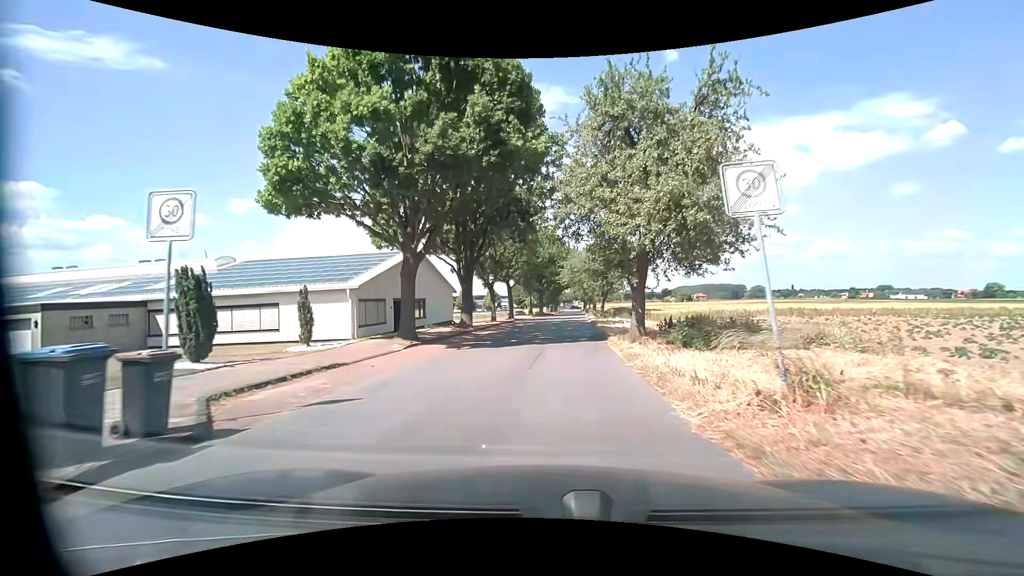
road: unclassified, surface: asphalt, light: Day
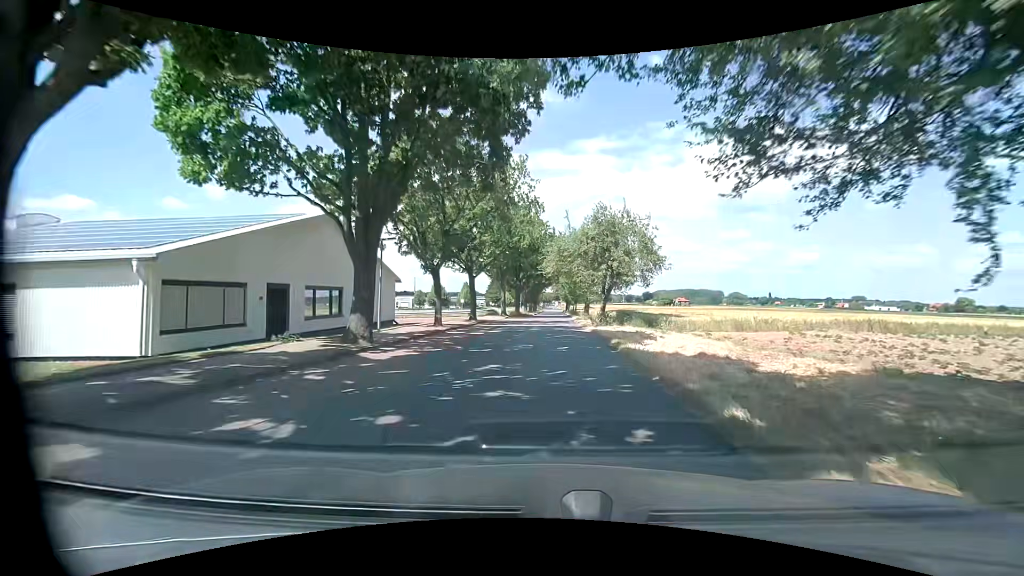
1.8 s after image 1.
(+0.3, +15.3) m; +2°
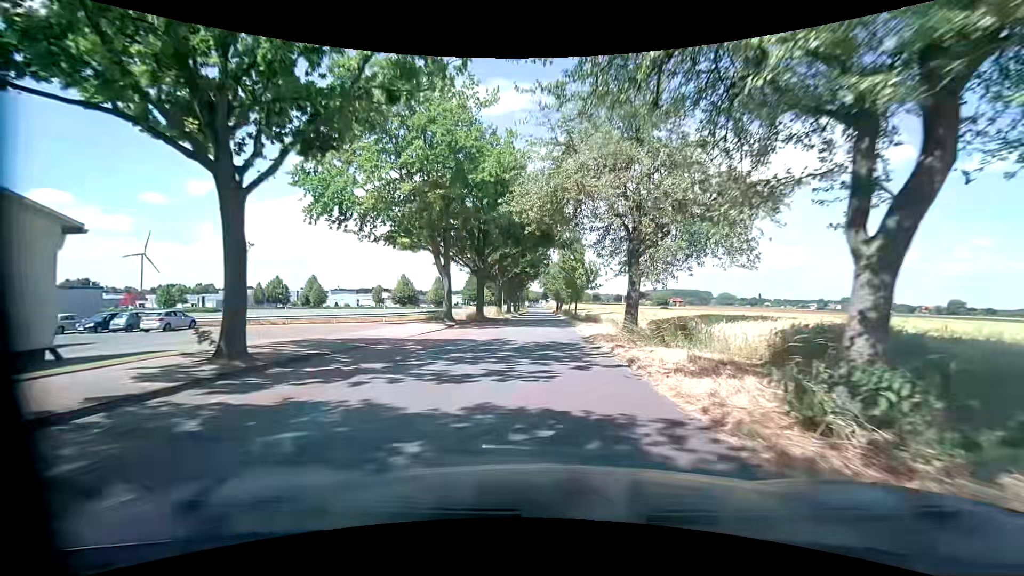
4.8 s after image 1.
(+0.6, +28.5) m; +2°
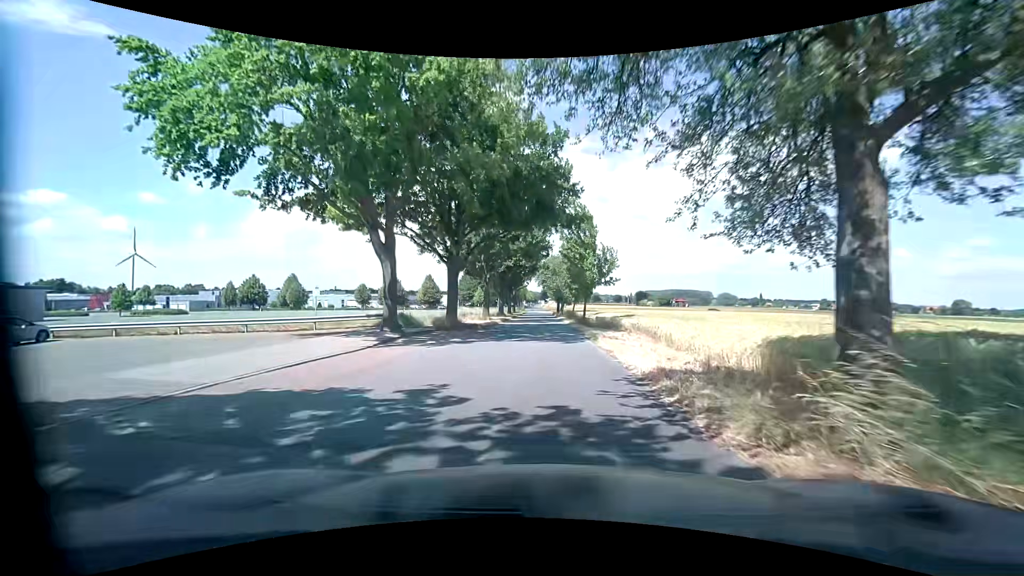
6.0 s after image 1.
(0.0, +11.9) m; 0°
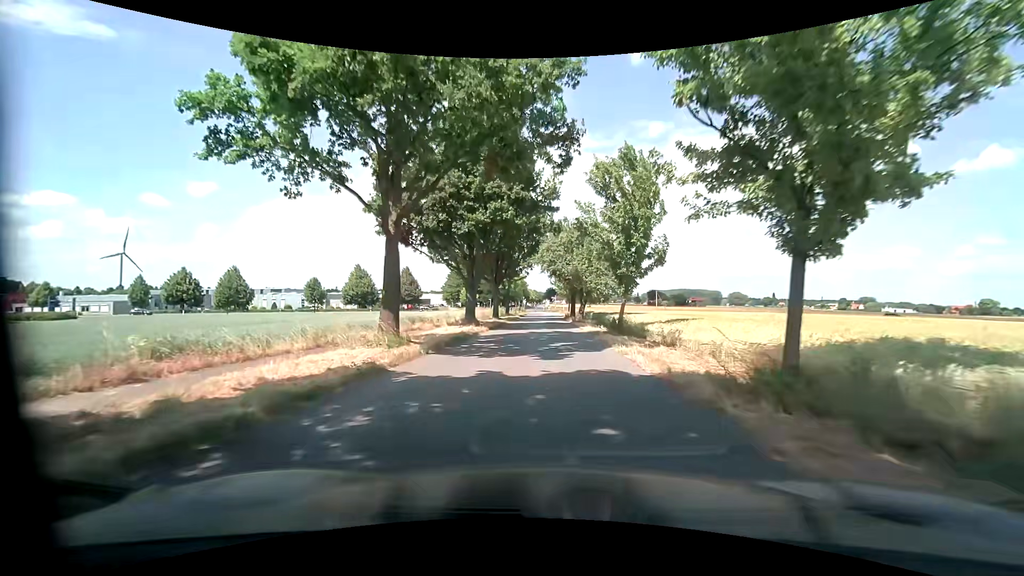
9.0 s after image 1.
(-0.4, +29.9) m; -1°
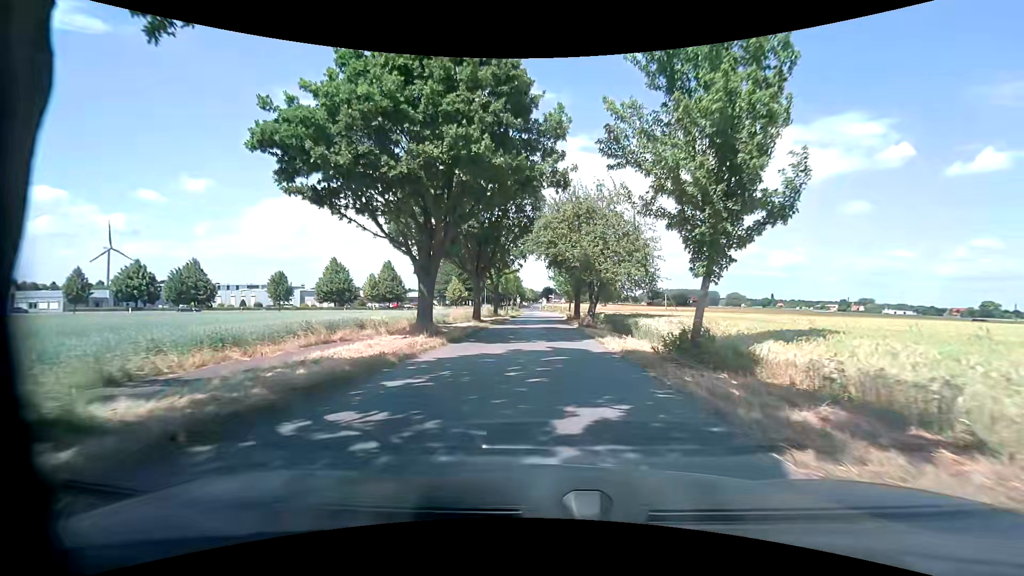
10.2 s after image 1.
(+0.1, +11.8) m; +2°
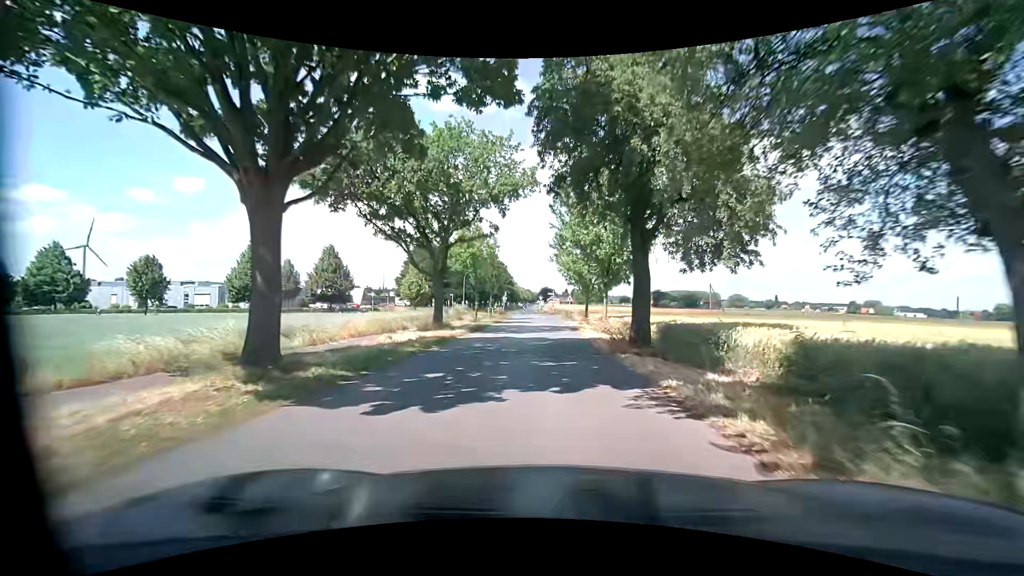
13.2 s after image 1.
(-0.2, +28.8) m; -1°
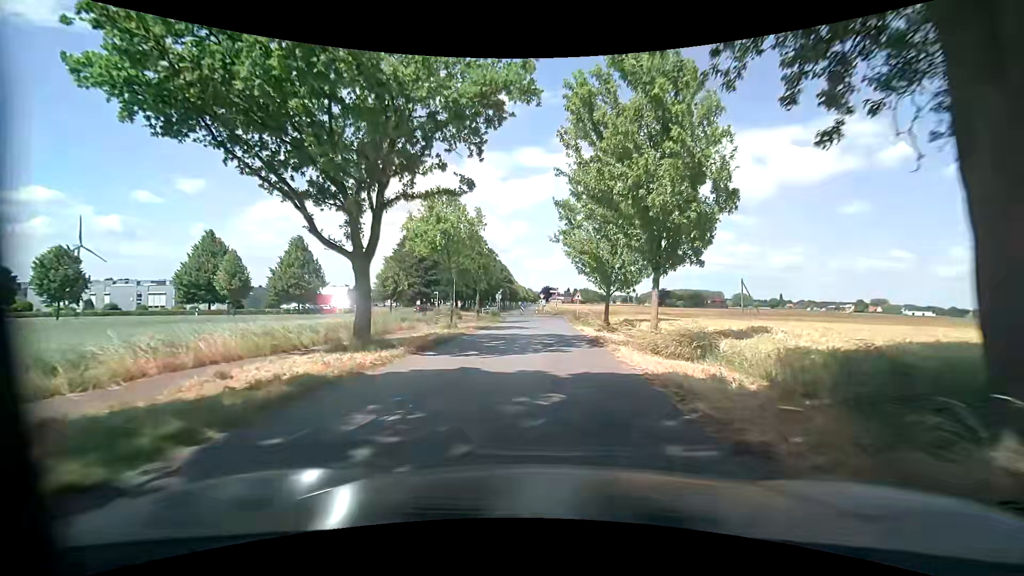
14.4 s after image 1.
(0.0, +11.0) m; 0°
(0, +10) (0, +20) (0, +30) (0, +40) (+1, +50) (+1, +60) (-2, +69) (-11, +72) (-20, +67) (-29, +63) m
